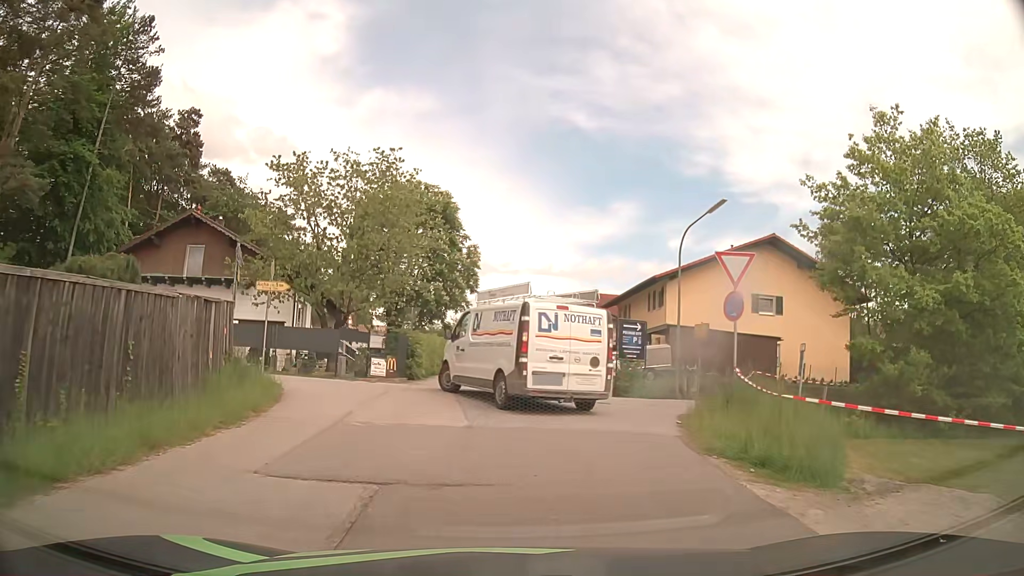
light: Day
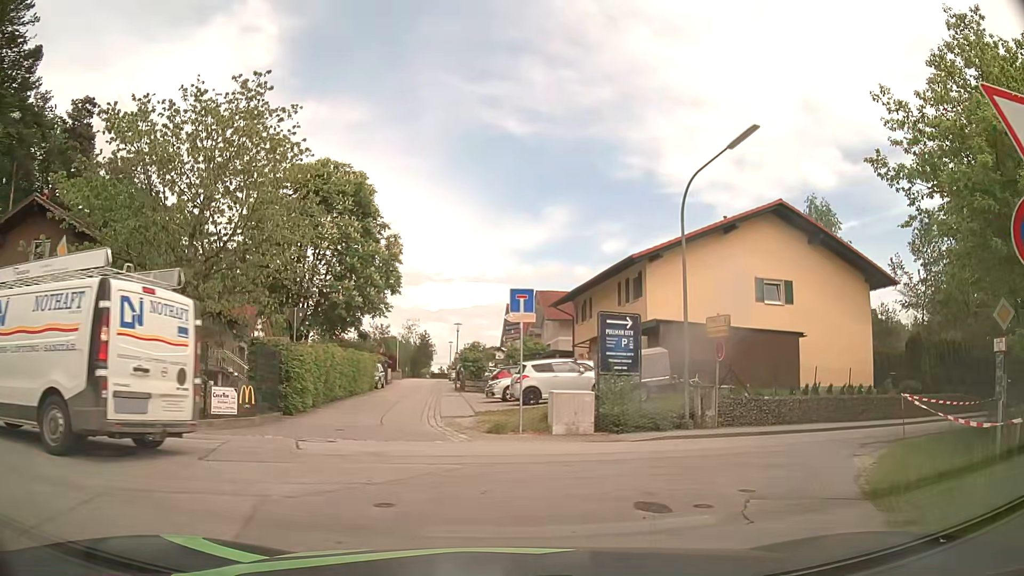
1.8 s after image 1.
(+0.3, +9.4) m; +5°
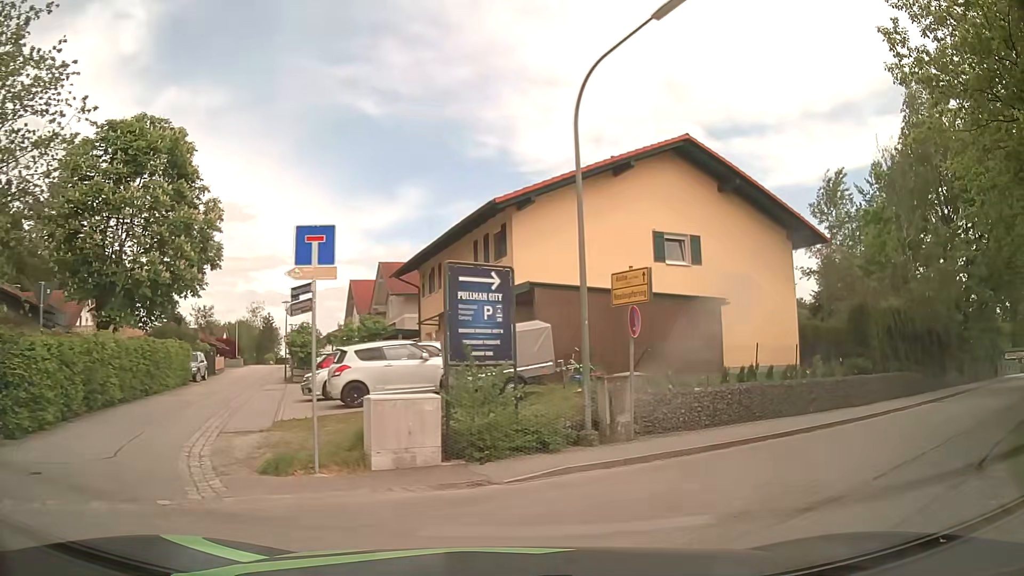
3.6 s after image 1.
(+0.6, +6.8) m; +12°
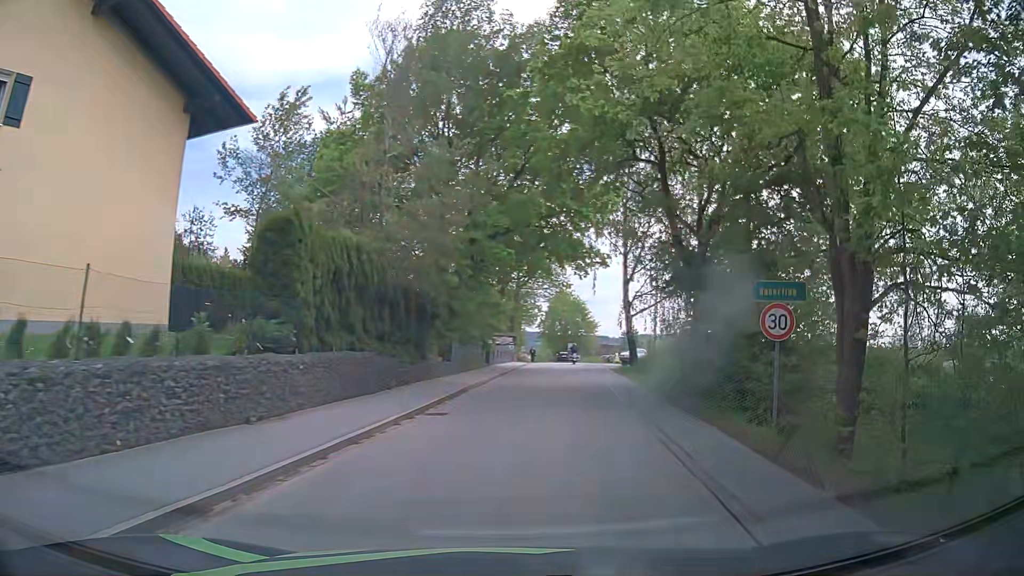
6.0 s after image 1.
(+4.9, +11.2) m; +47°
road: unclassified
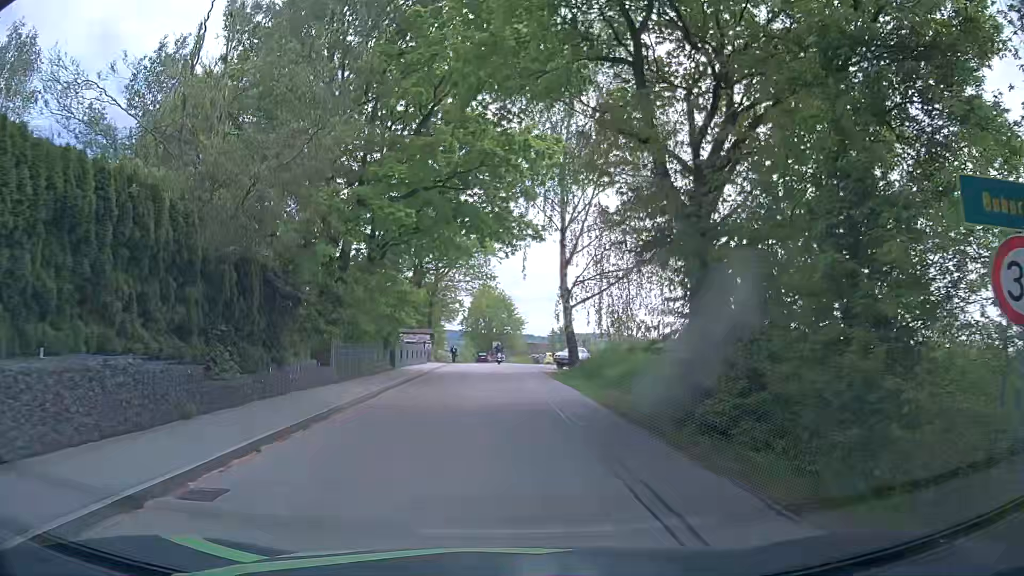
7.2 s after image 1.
(+0.7, +7.3) m; +8°
